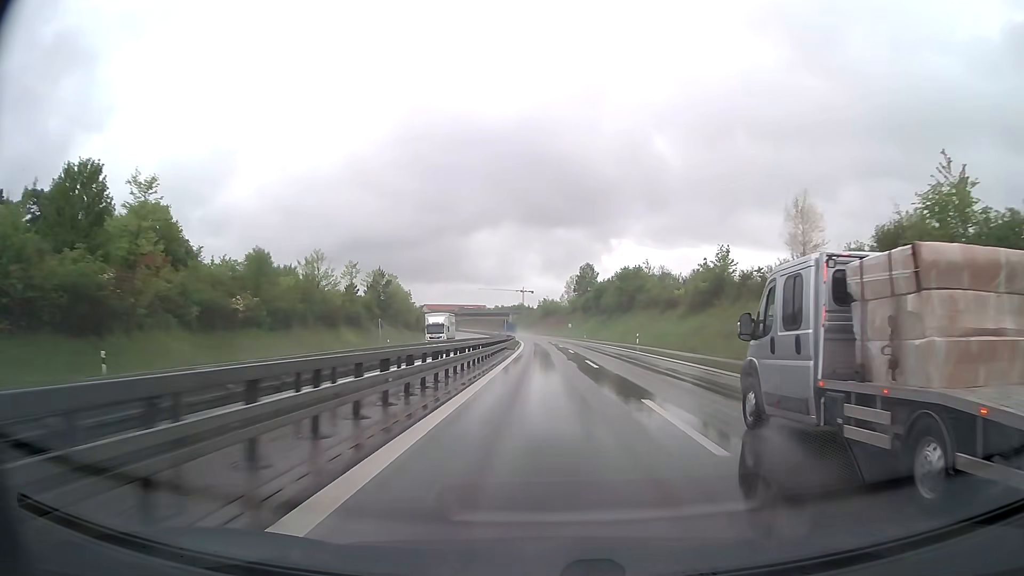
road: trunk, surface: asphalt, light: Day
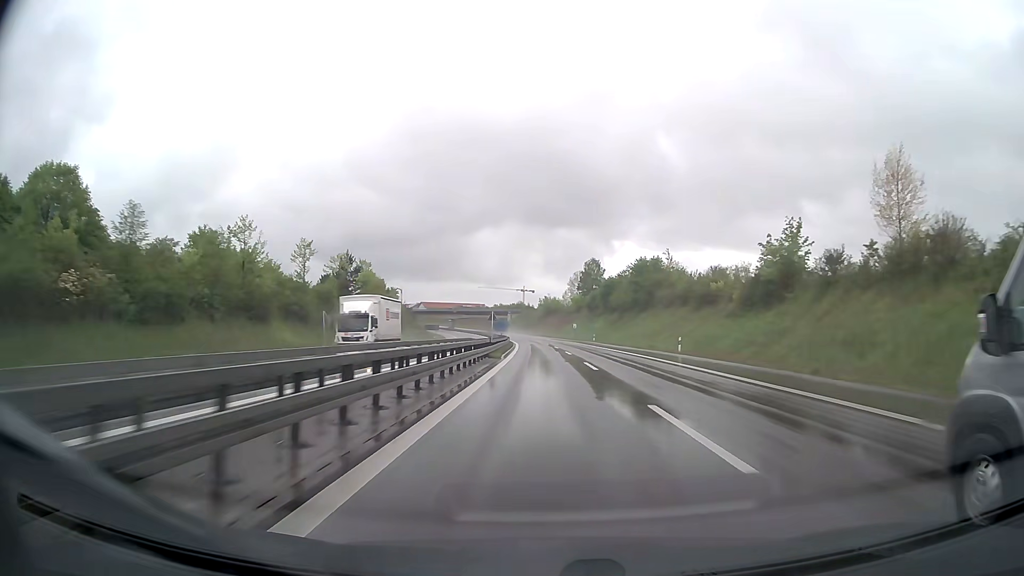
(0.0, +18.9) m; 0°
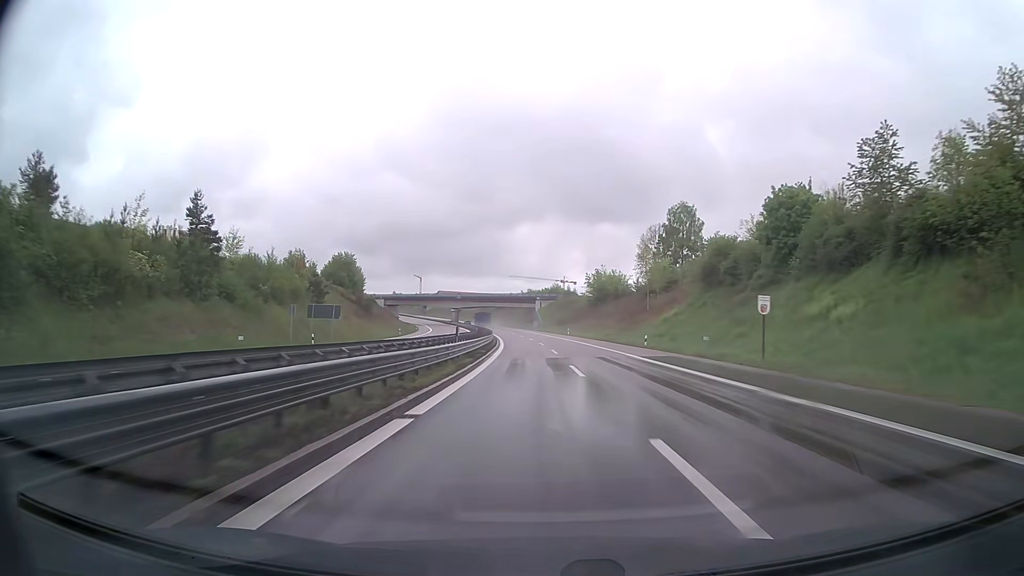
(-1.4, +93.9) m; -3°
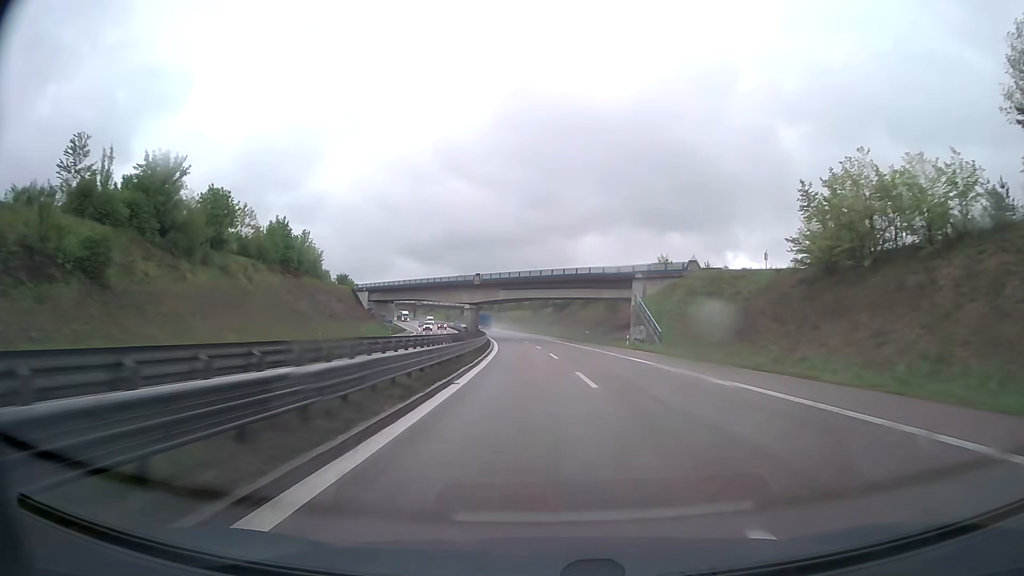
(-4.2, +94.0) m; -5°
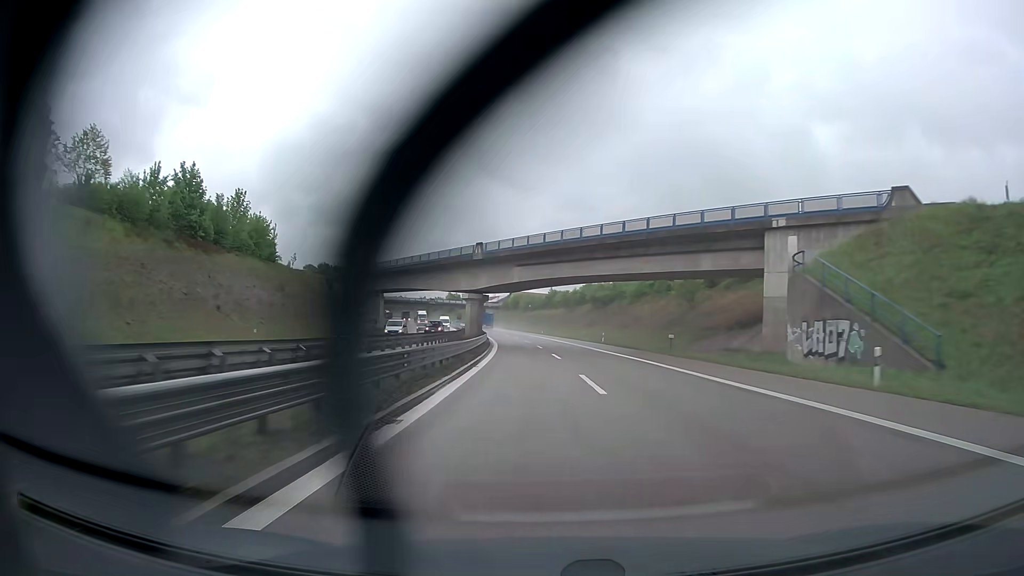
(-1.0, +37.7) m; -3°
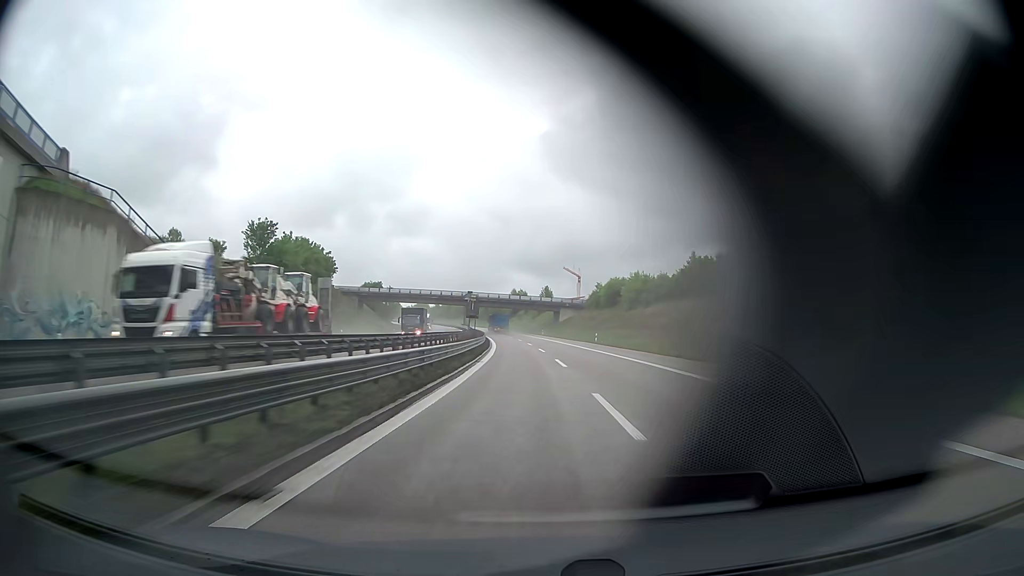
(-5.9, +95.8) m; -7°
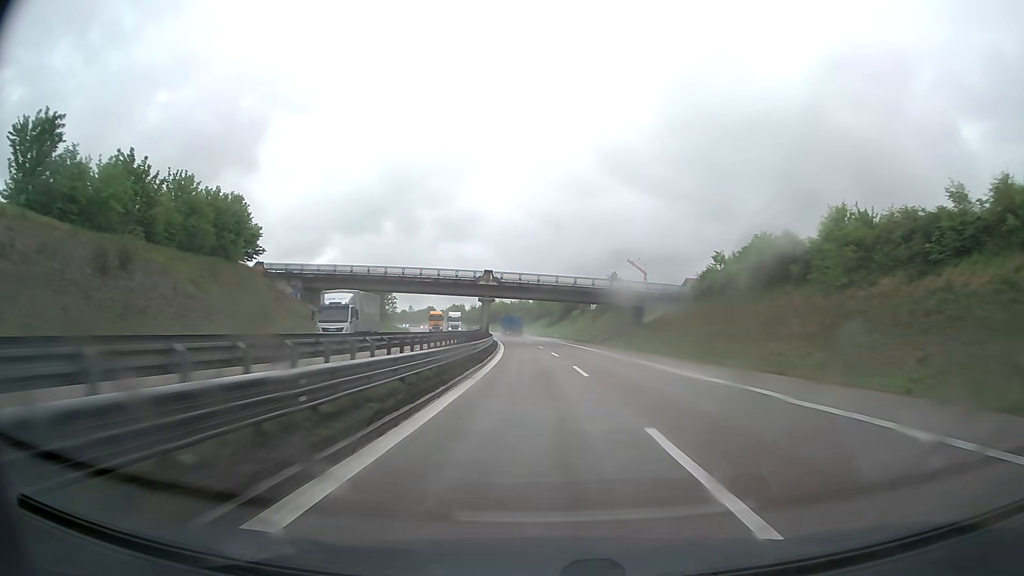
(-2.5, +59.4) m; -5°
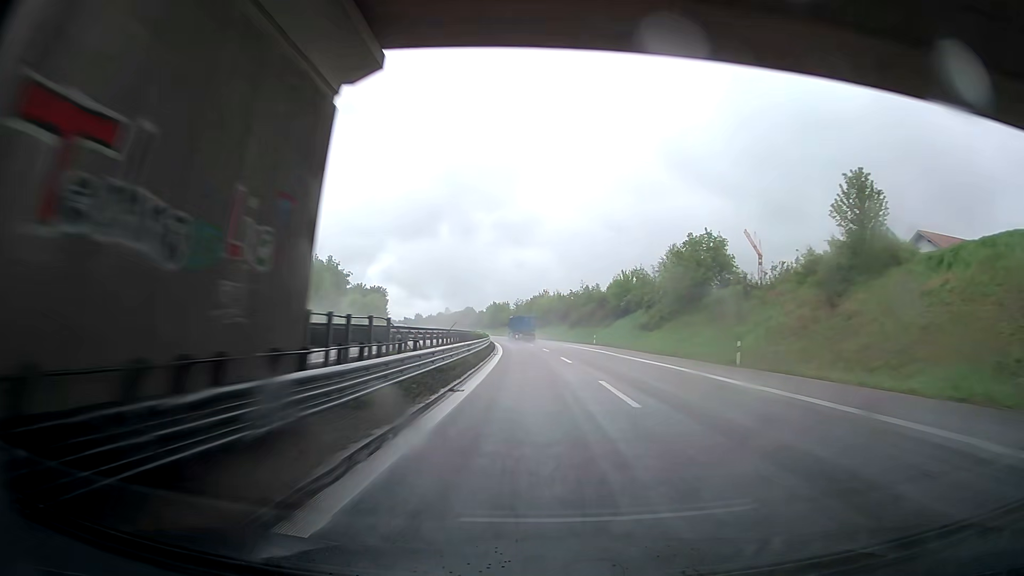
(-3.6, +81.1) m; -5°
(0, +10) (0, +20) (-1, +30) (-1, +40) (-2, +50) (-2, +60) (-3, +70) (-4, +80) (-5, +90) (-6, +100) m
